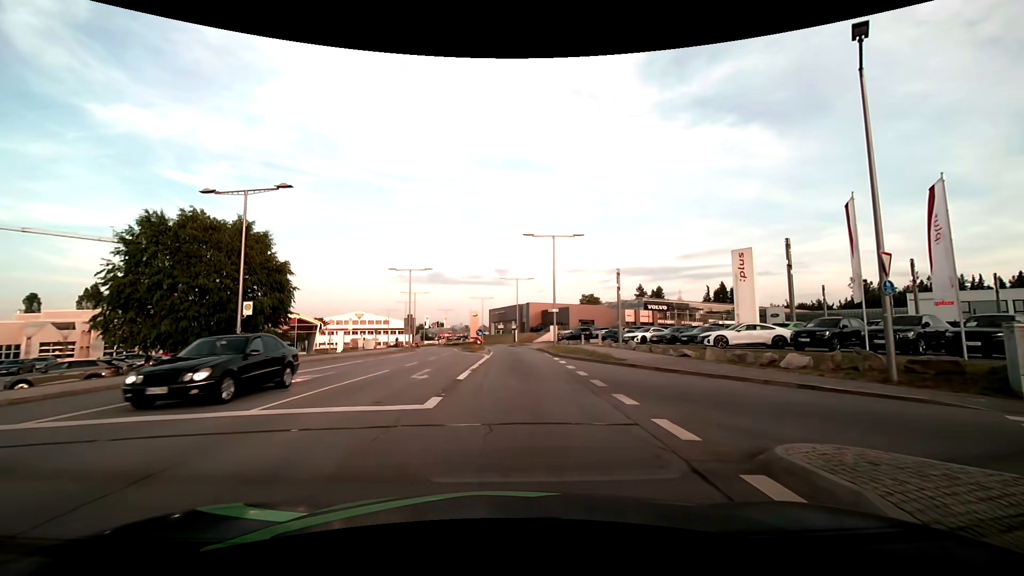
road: secondary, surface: asphalt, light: Day
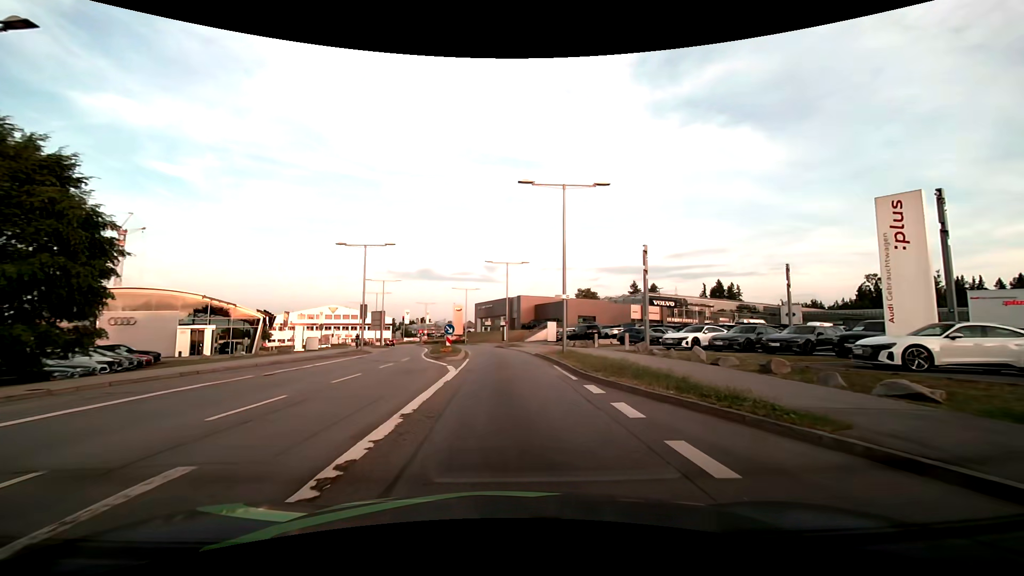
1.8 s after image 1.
(+0.2, +13.9) m; +1°
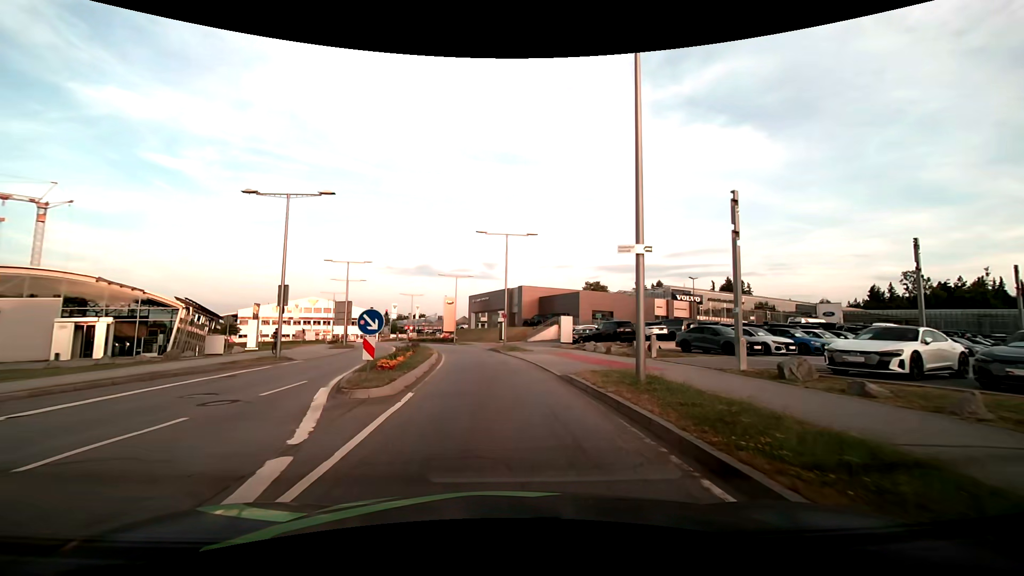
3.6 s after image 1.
(+0.1, +15.0) m; 0°
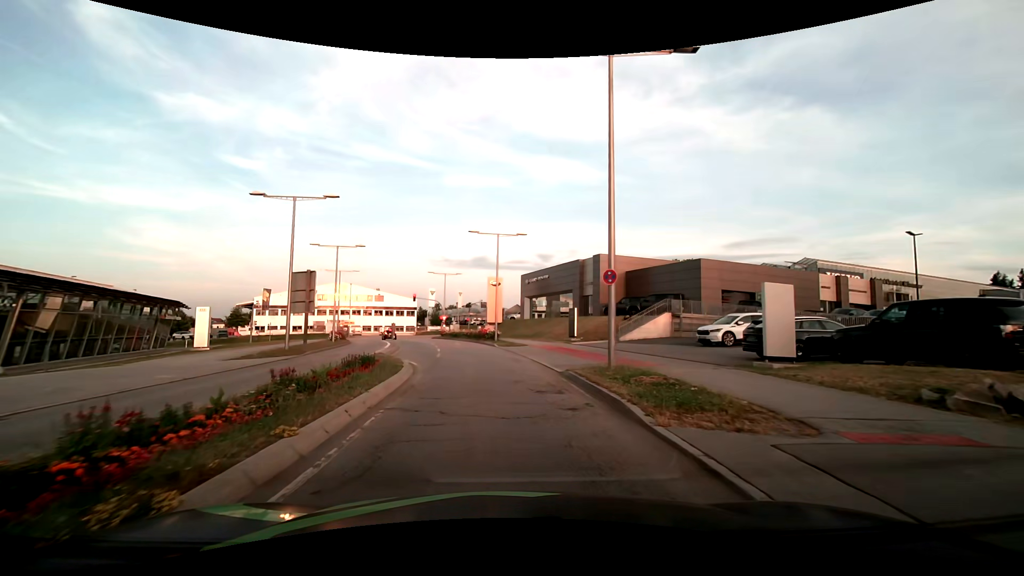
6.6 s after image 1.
(-1.1, +25.6) m; -6°
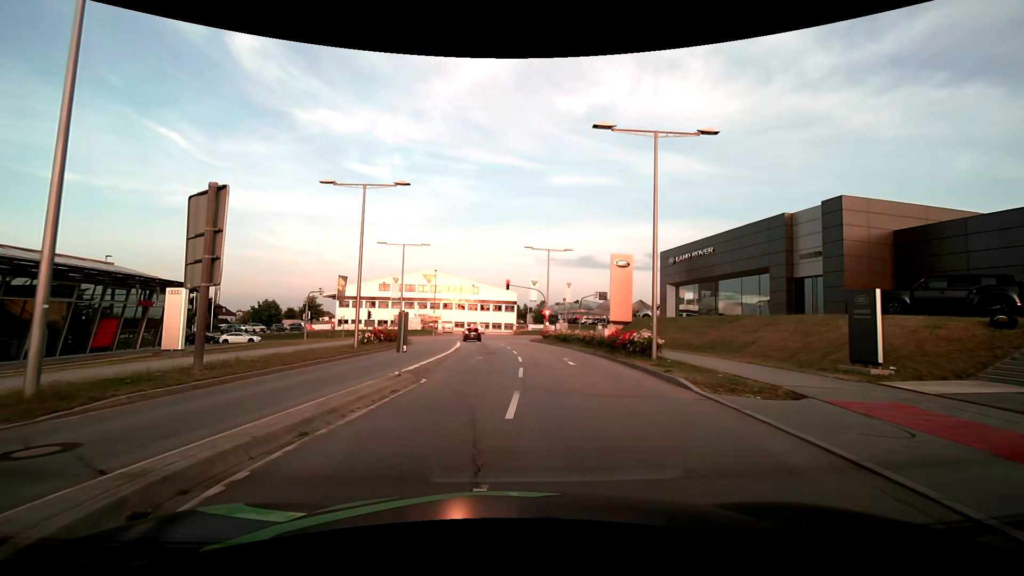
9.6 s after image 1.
(-2.1, +21.2) m; -13°
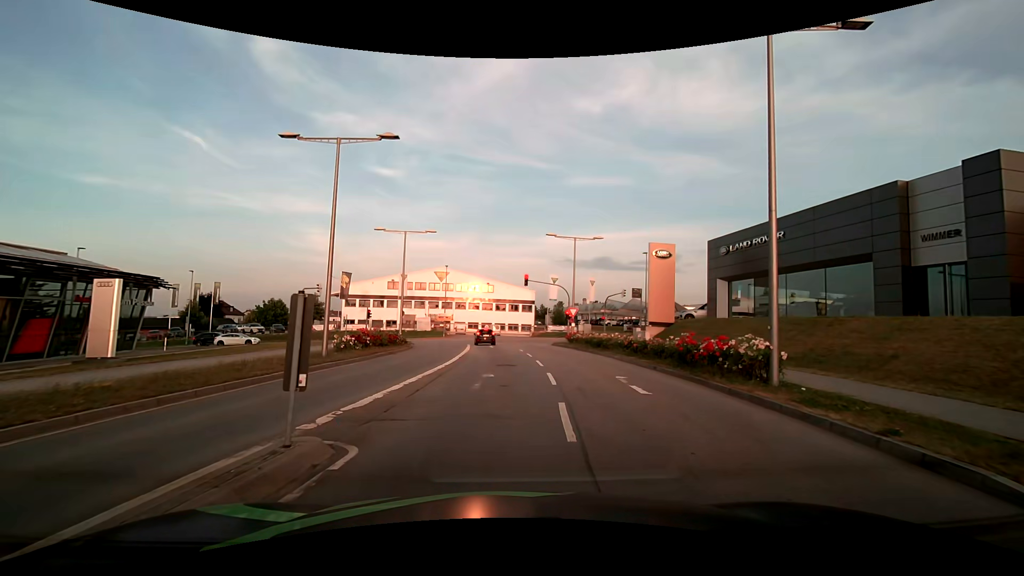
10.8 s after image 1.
(-0.1, +7.1) m; -2°
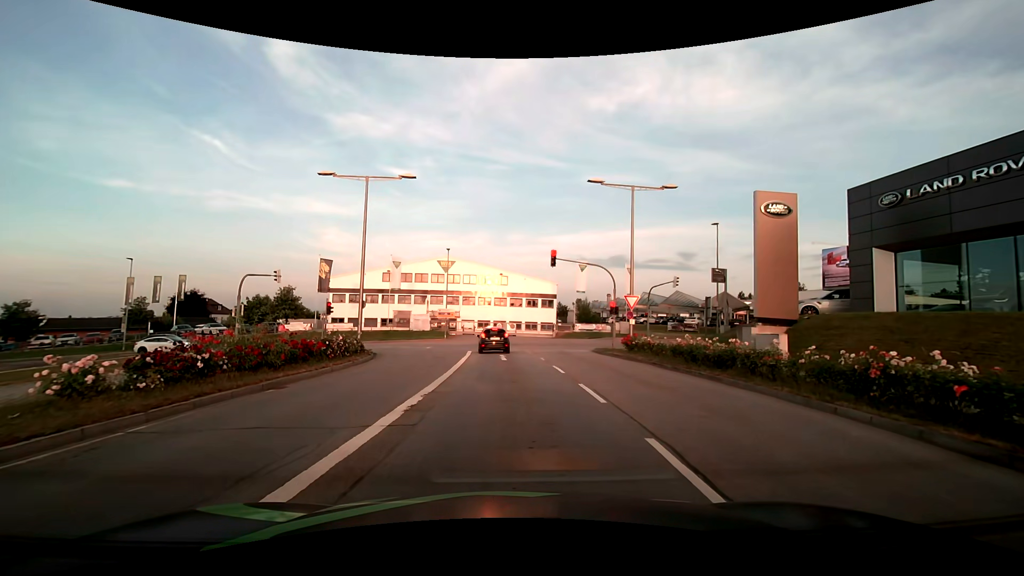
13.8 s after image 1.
(-0.1, +14.7) m; -1°
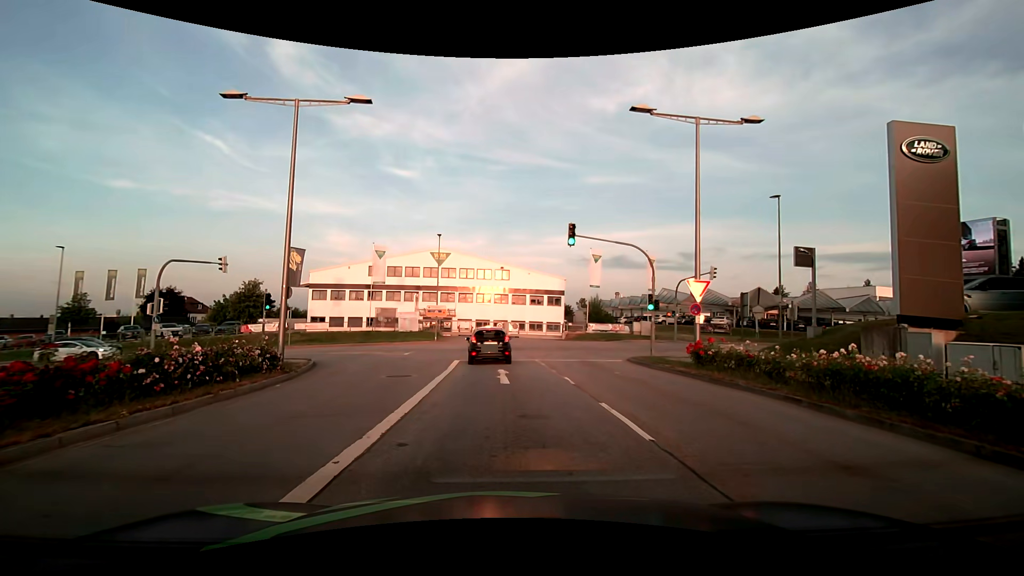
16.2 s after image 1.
(0.0, +8.8) m; 0°
(0, +10) (-1, +20) (-2, +30) (-5, +39) (-13, +45) (-23, +45) (-33, +45) (-43, +44) (-53, +44) (-63, +43) m
